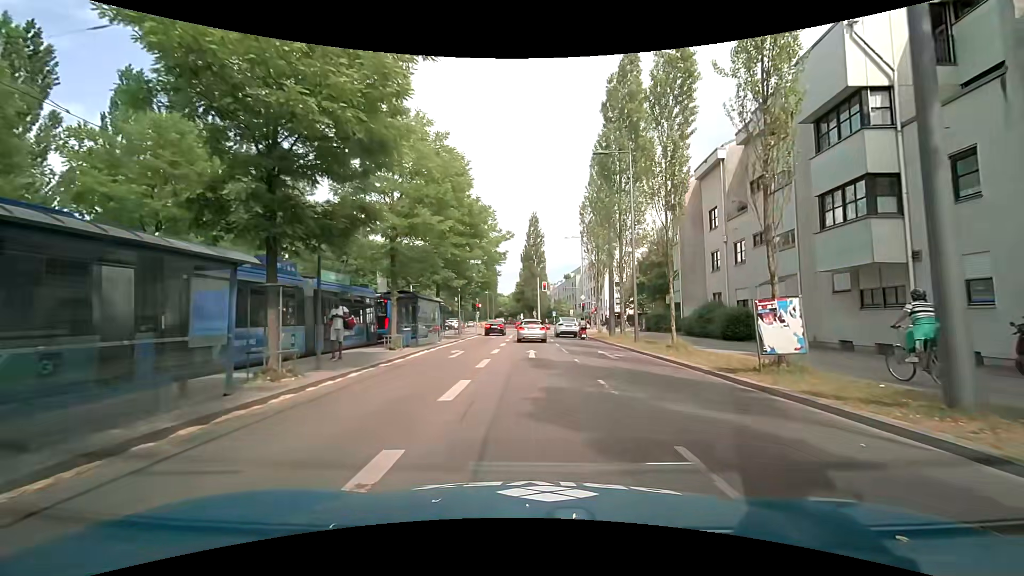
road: secondary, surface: asphalt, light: Day
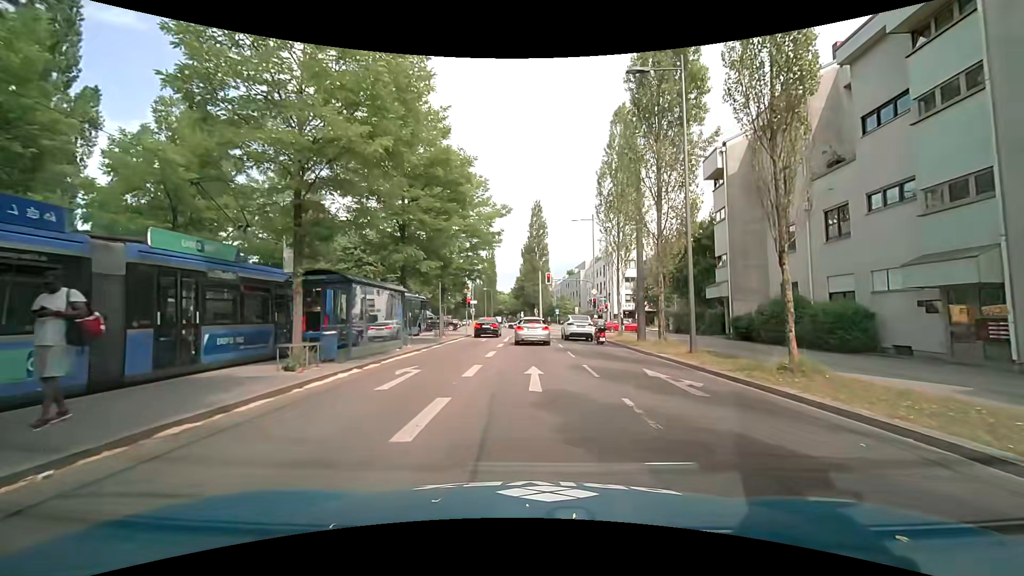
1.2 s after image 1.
(0.0, +8.7) m; 0°
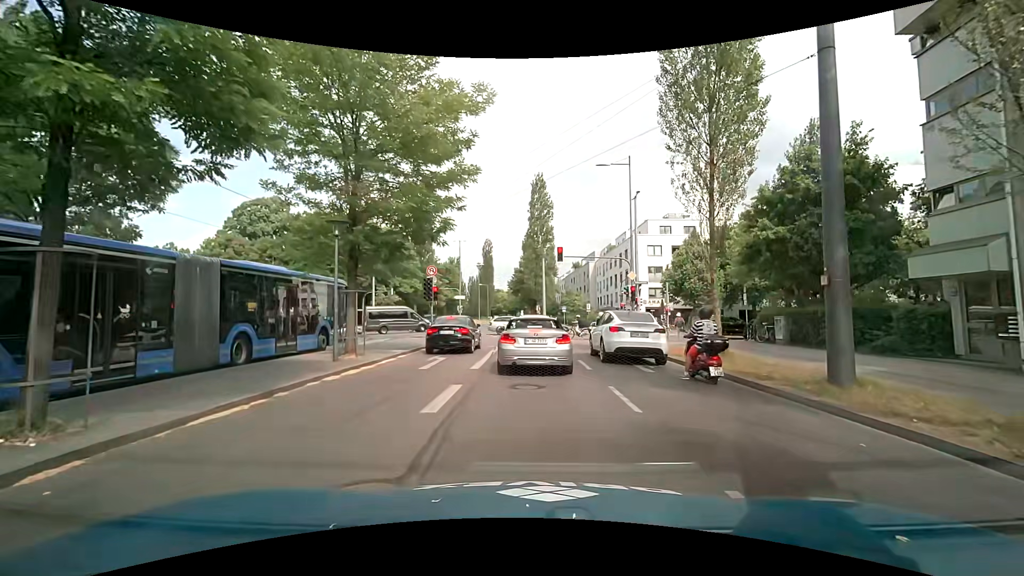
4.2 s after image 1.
(+0.2, +16.1) m; +1°
